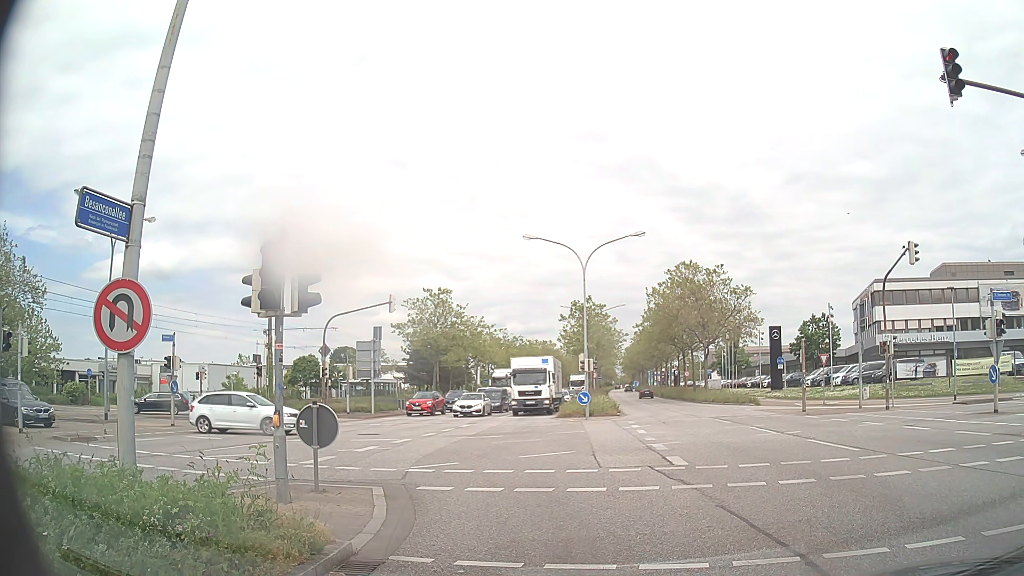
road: primary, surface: asphalt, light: Day
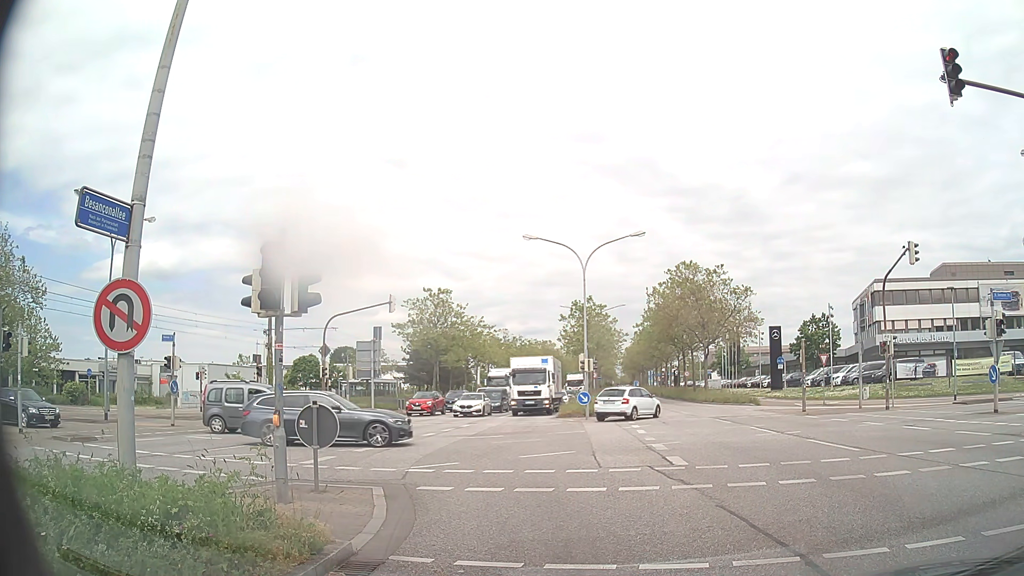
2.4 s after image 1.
(0.0, 0.0) m; 0°
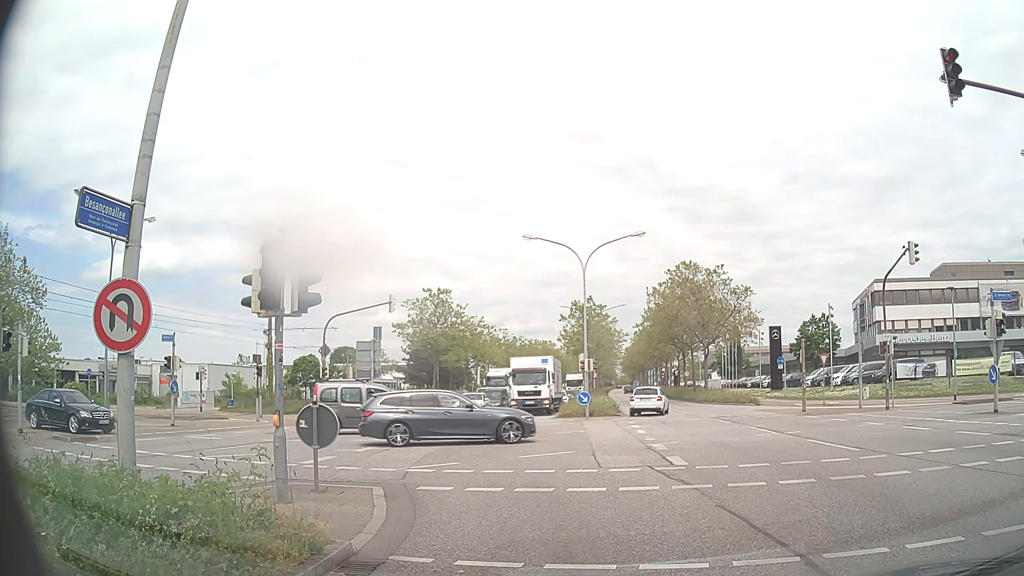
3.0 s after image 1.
(0.0, 0.0) m; 0°
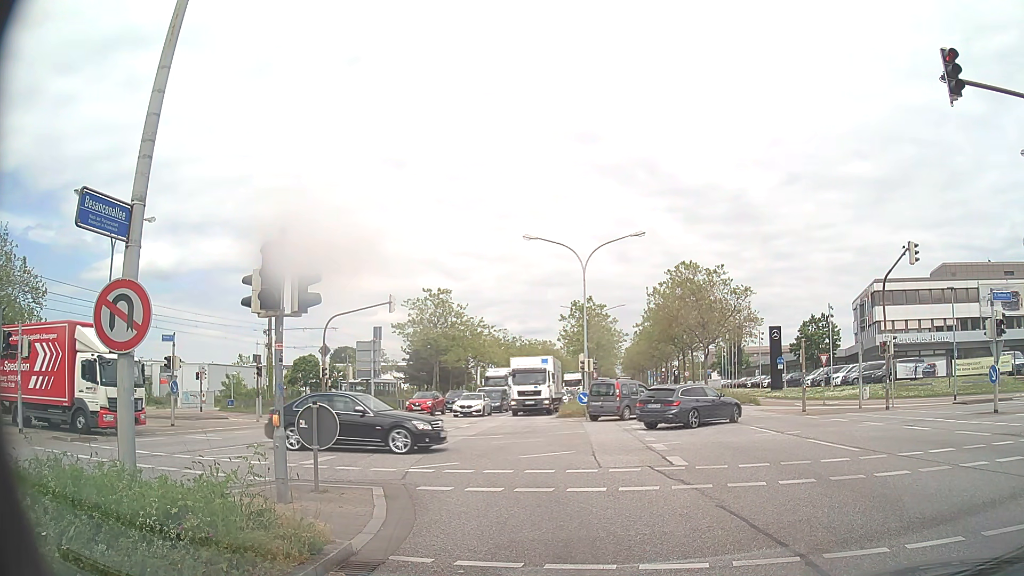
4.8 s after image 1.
(0.0, 0.0) m; 0°
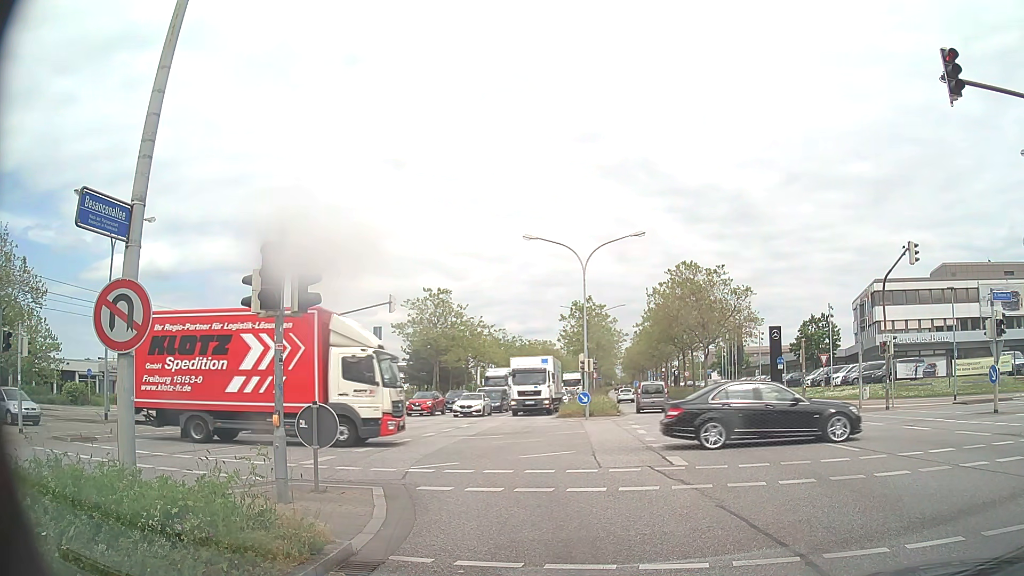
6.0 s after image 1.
(0.0, 0.0) m; 0°
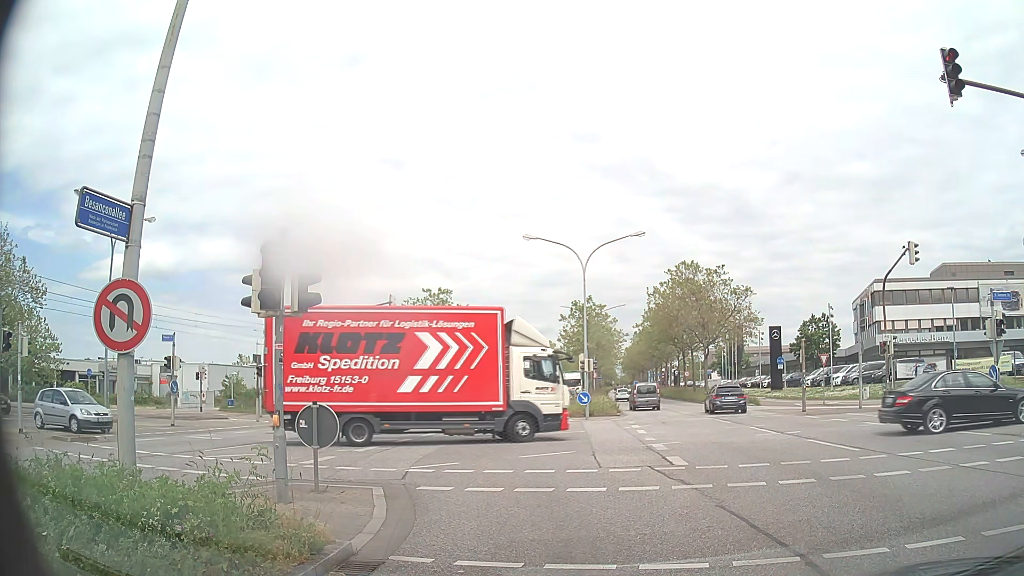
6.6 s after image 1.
(0.0, 0.0) m; 0°
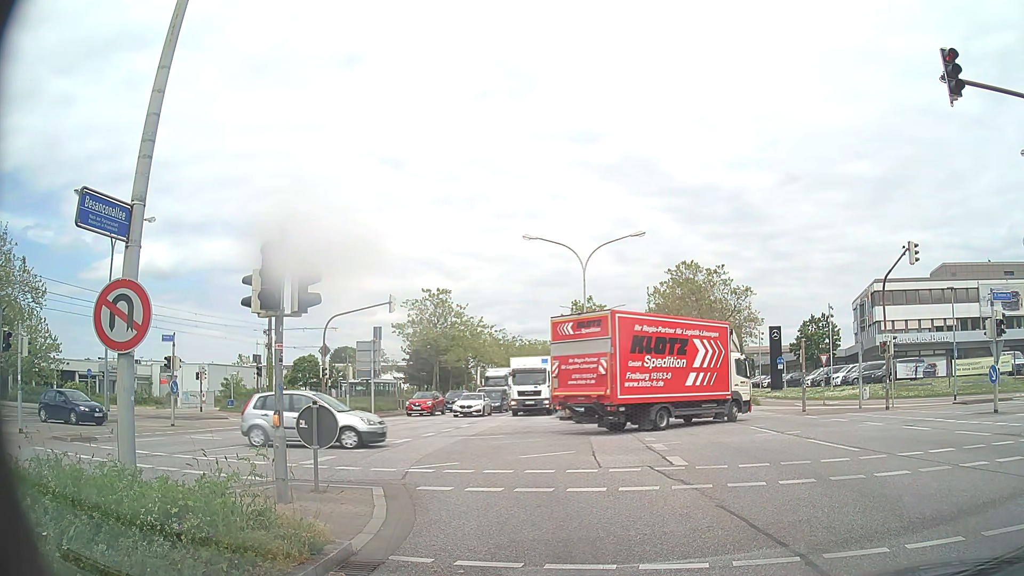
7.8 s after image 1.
(0.0, 0.0) m; 0°
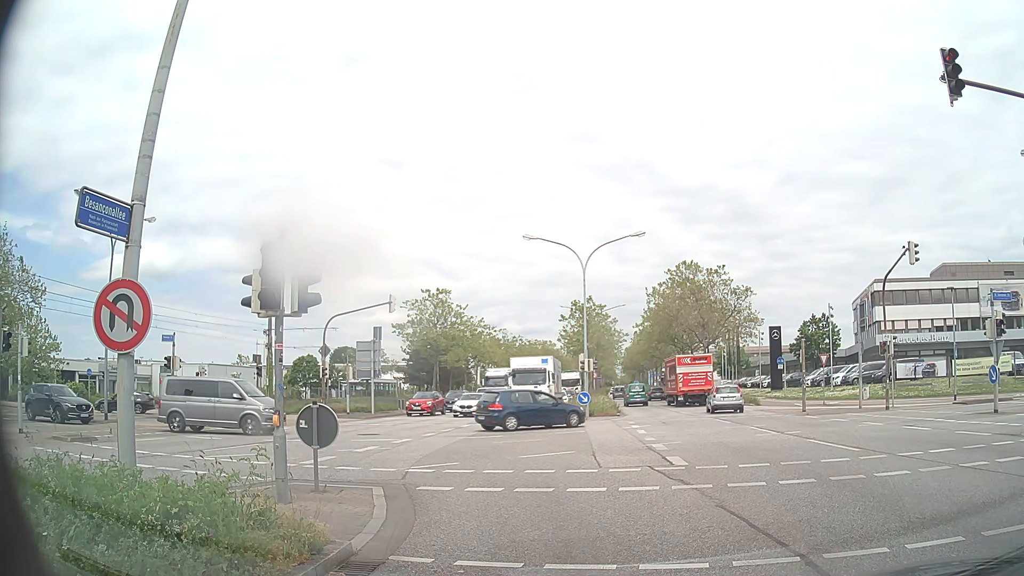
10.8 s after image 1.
(0.0, 0.0) m; 0°
(-1, +10) (-5, +19) (-12, +26) (-21, +30) (-31, +32) (-40, +34) (-50, +35) (-60, +36) (-70, +36) (-80, +36) m
